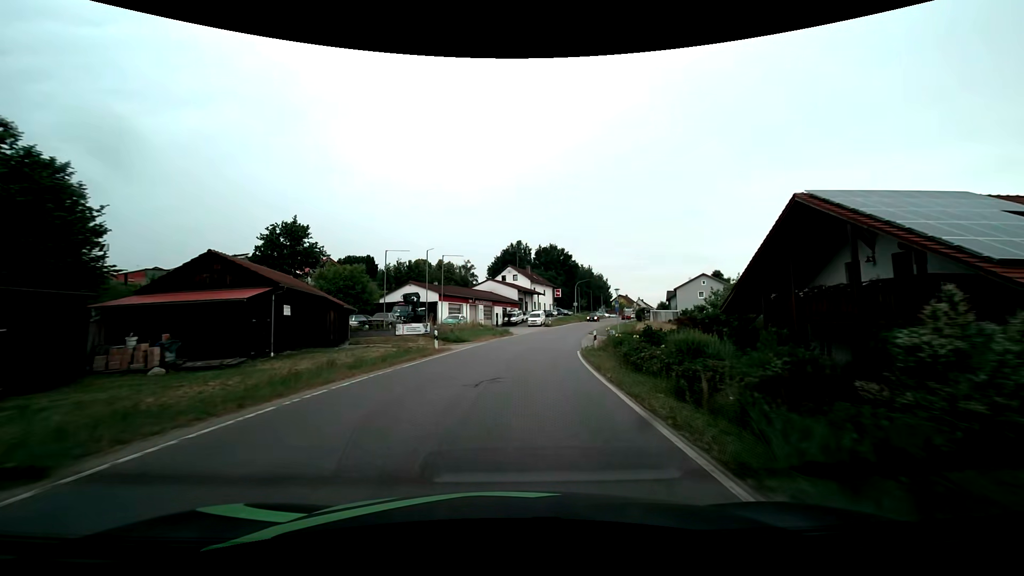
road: tertiary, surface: asphalt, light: Day
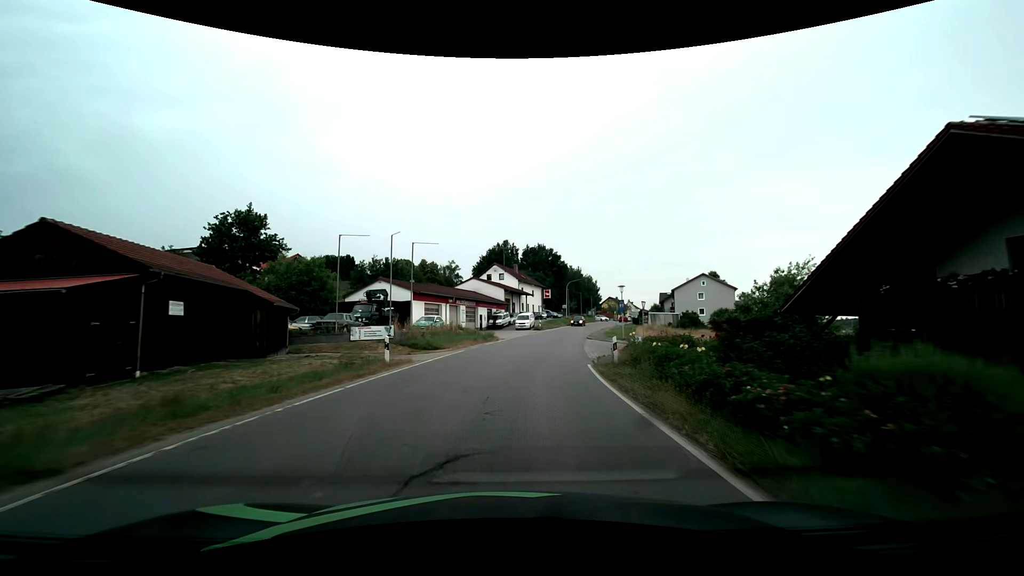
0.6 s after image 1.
(+0.1, +7.4) m; +1°
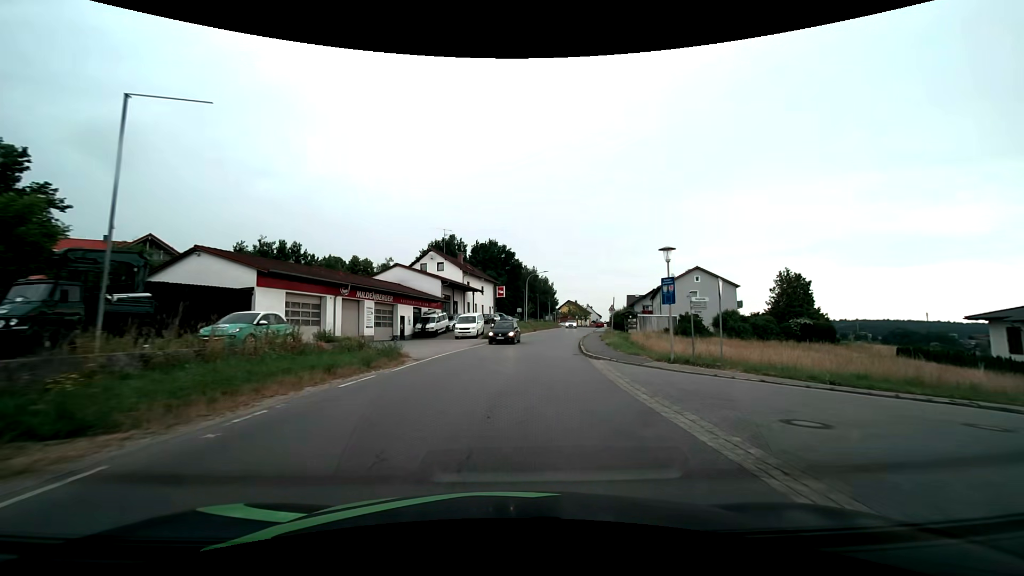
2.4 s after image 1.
(+1.1, +21.5) m; +6°
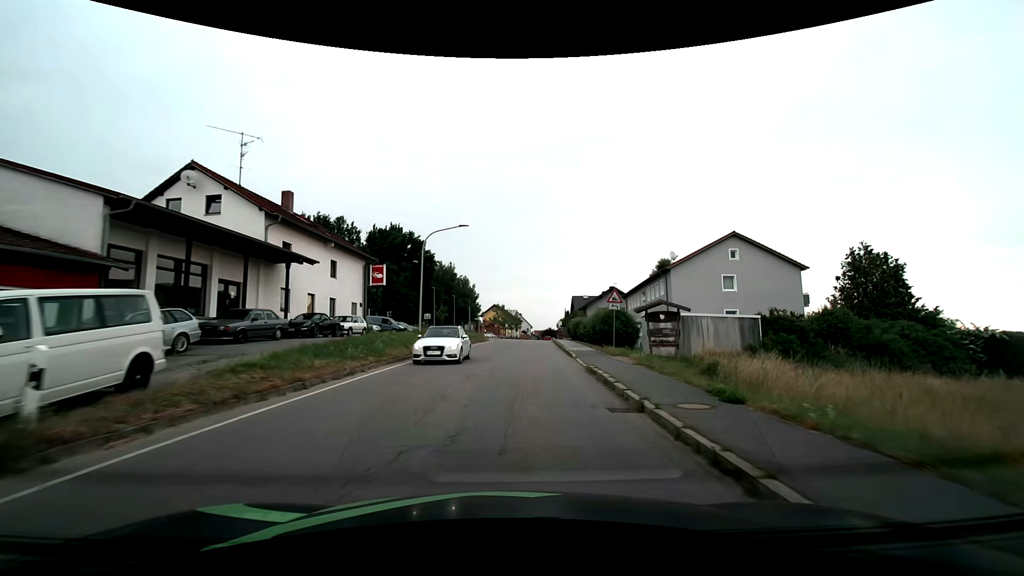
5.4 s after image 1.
(+3.0, +35.1) m; +9°
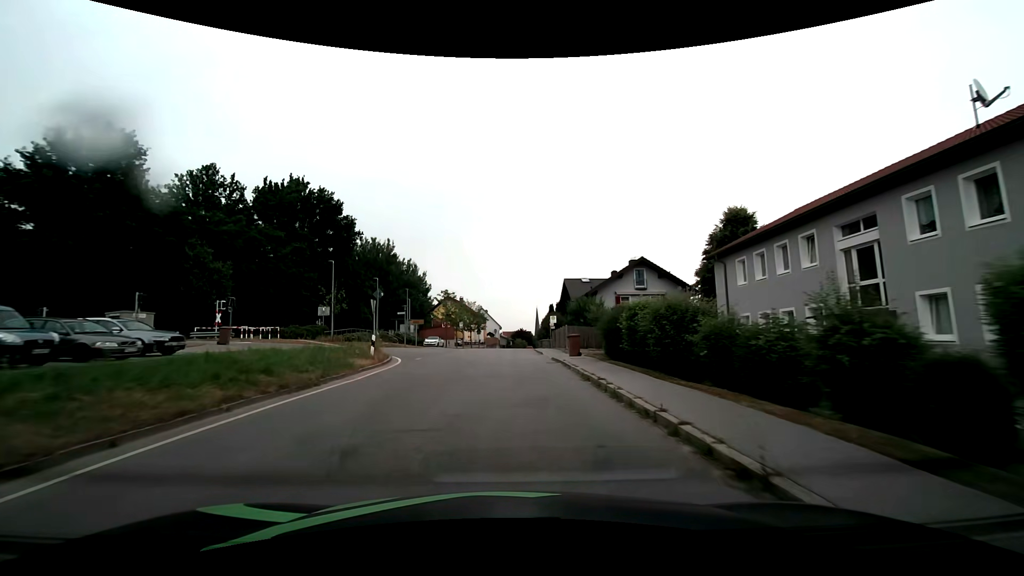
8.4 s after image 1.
(+1.5, +36.4) m; +4°
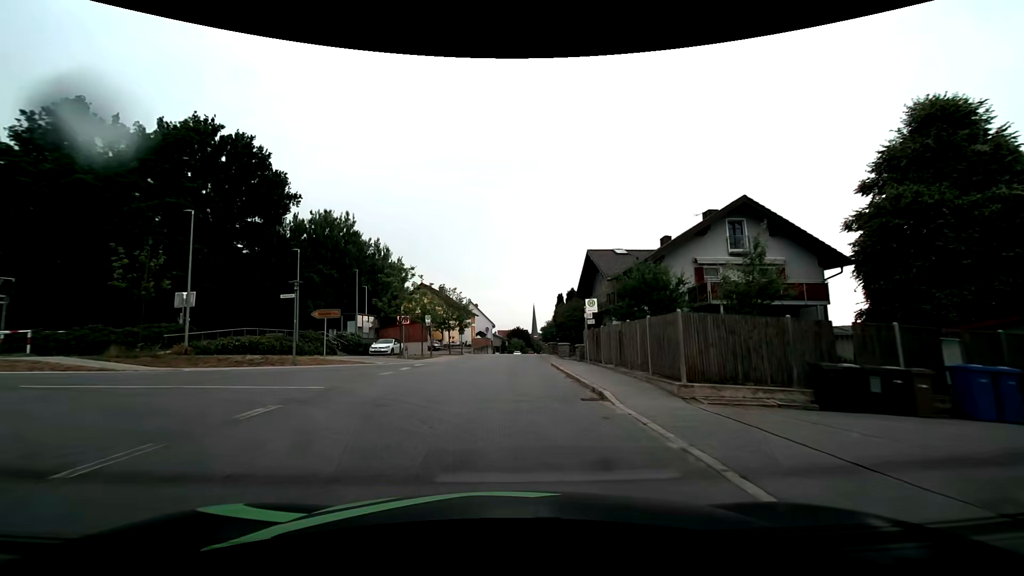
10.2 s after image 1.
(0.0, +22.2) m; +1°
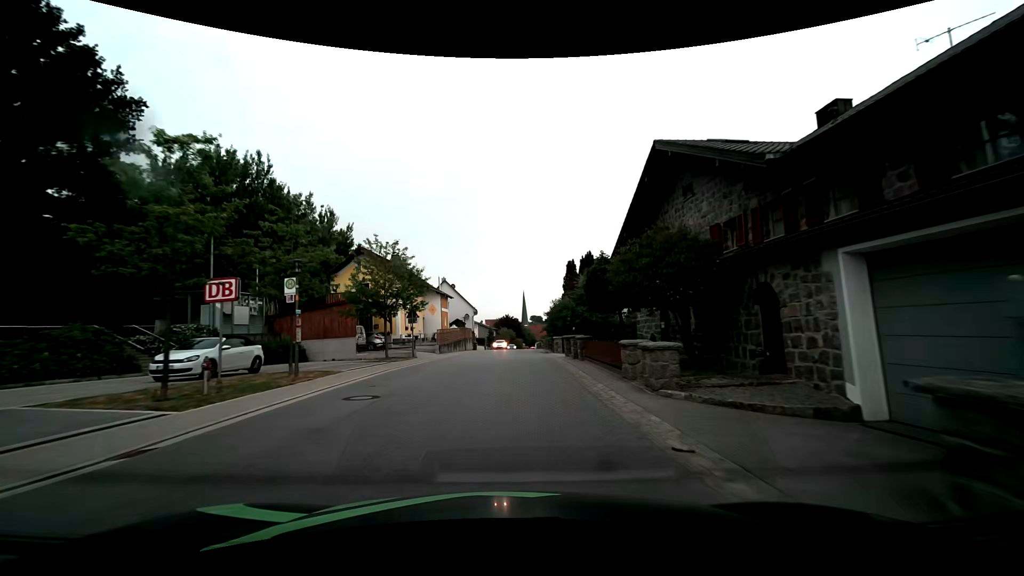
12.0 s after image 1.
(+0.2, +22.6) m; +1°
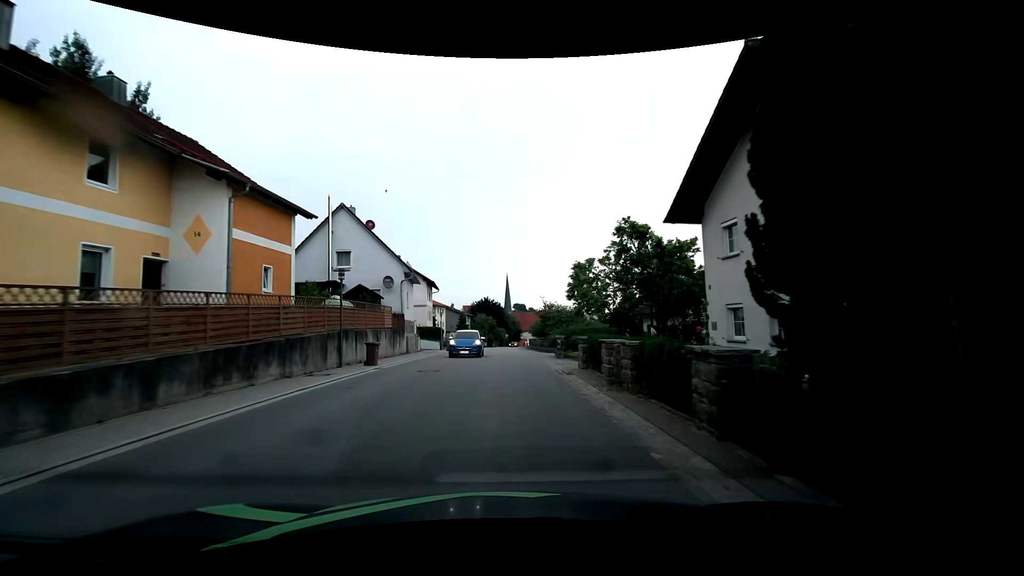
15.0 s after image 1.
(+0.8, +37.5) m; +2°
(0, +10) (0, +20) (0, +30) (0, +40) (0, +50) (0, +60) (0, +70) (0, +80) (+1, +90) (+1, +100) m
